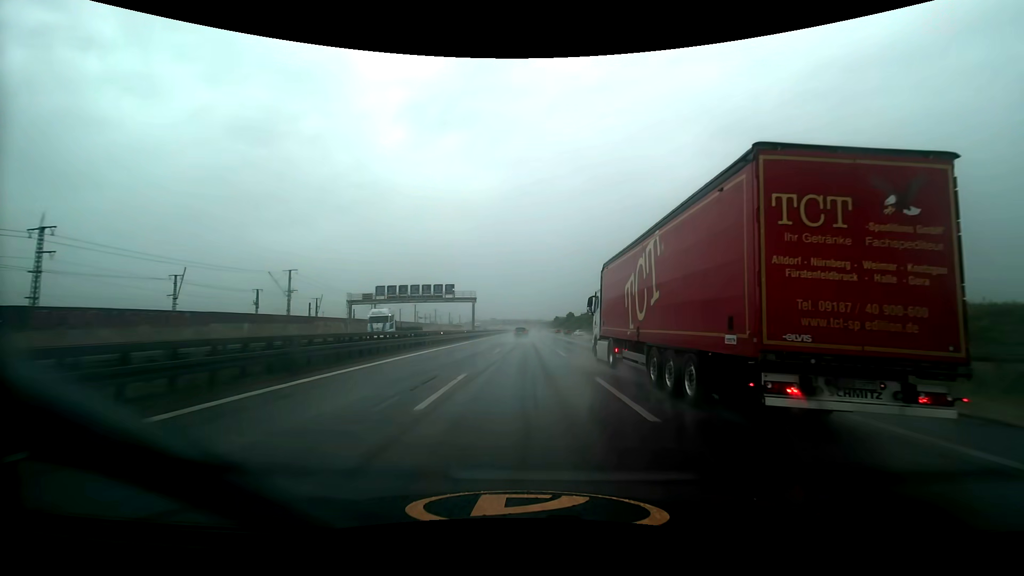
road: motorway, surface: asphalt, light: Day
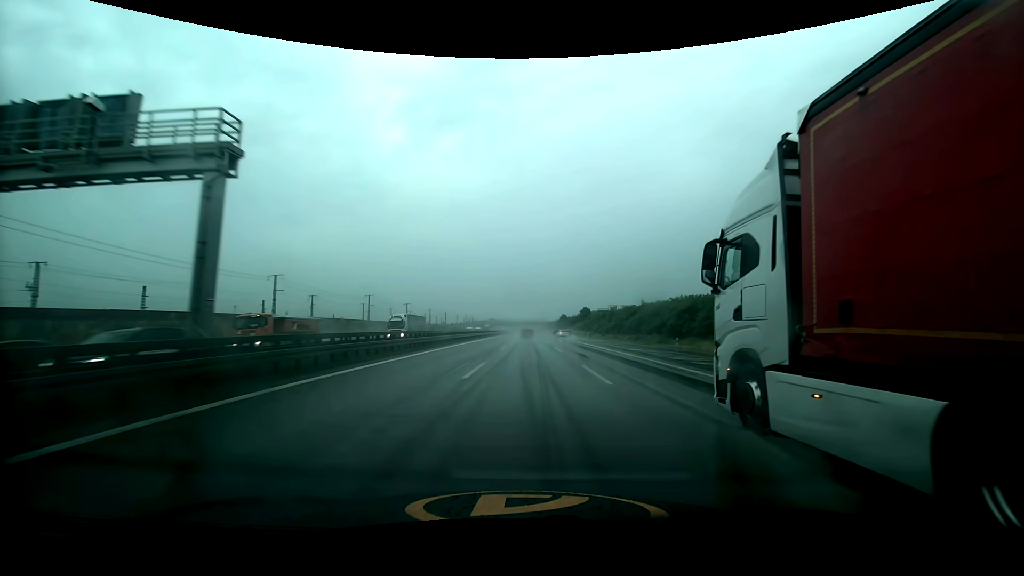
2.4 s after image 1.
(0.0, +67.5) m; 0°
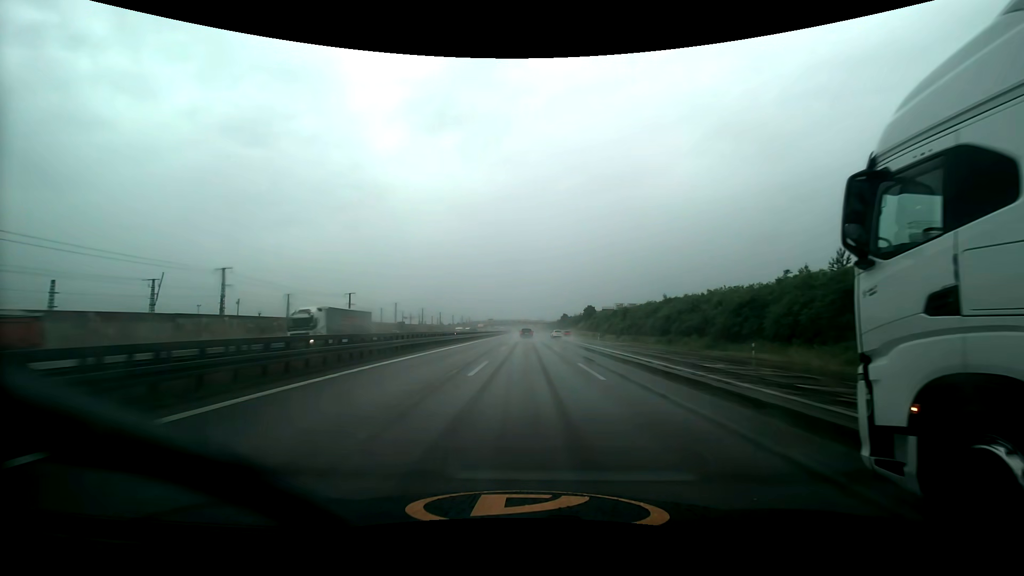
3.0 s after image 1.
(0.0, +16.9) m; 0°
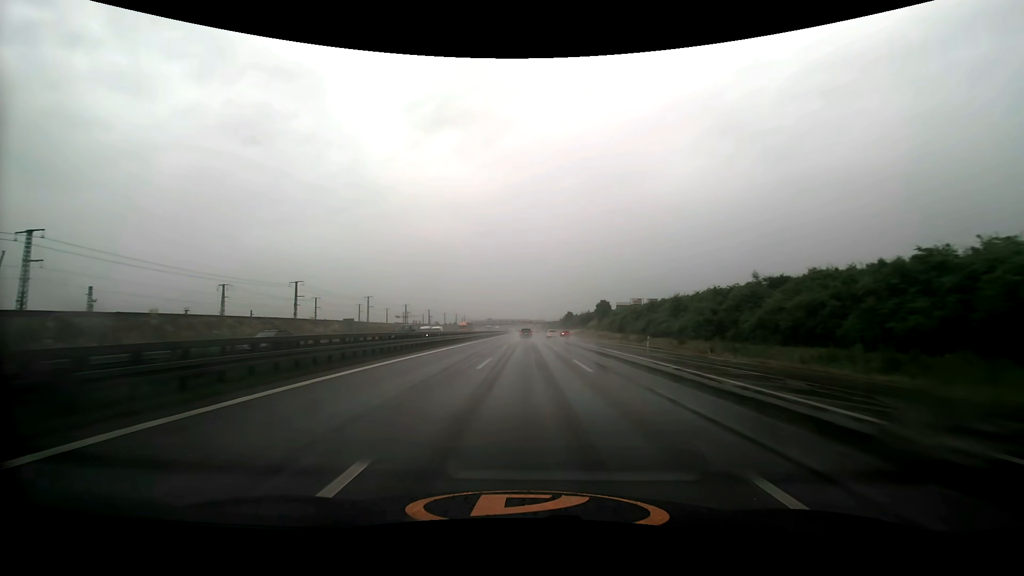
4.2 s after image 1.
(-0.1, +33.6) m; 0°
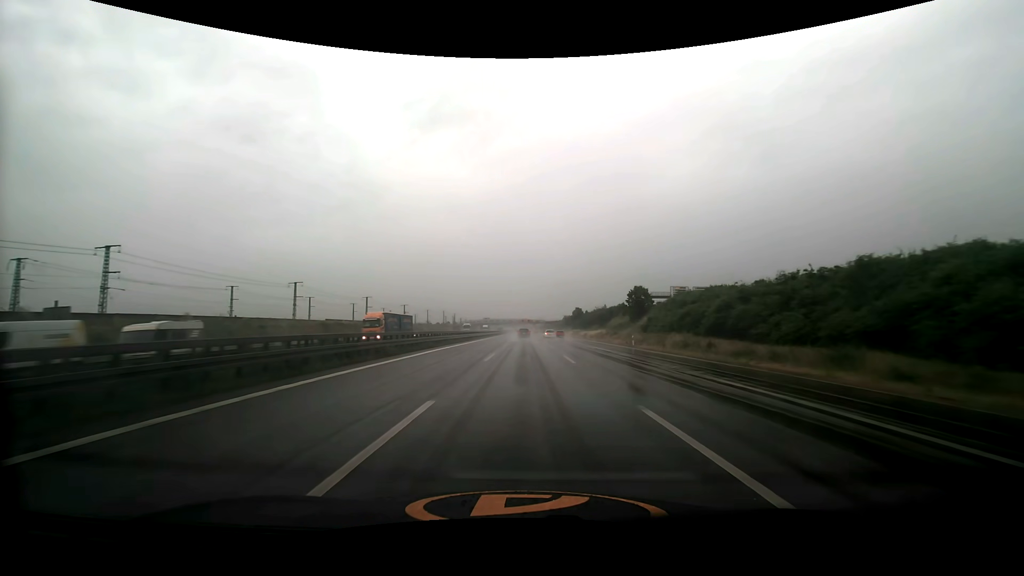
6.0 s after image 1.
(0.0, +50.1) m; 0°
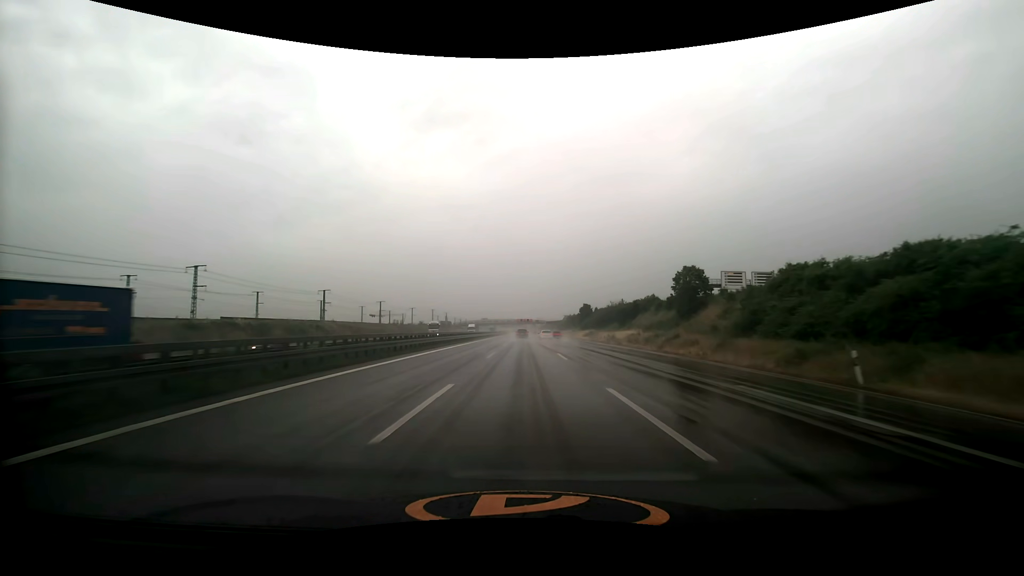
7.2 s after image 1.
(0.0, +33.3) m; 0°
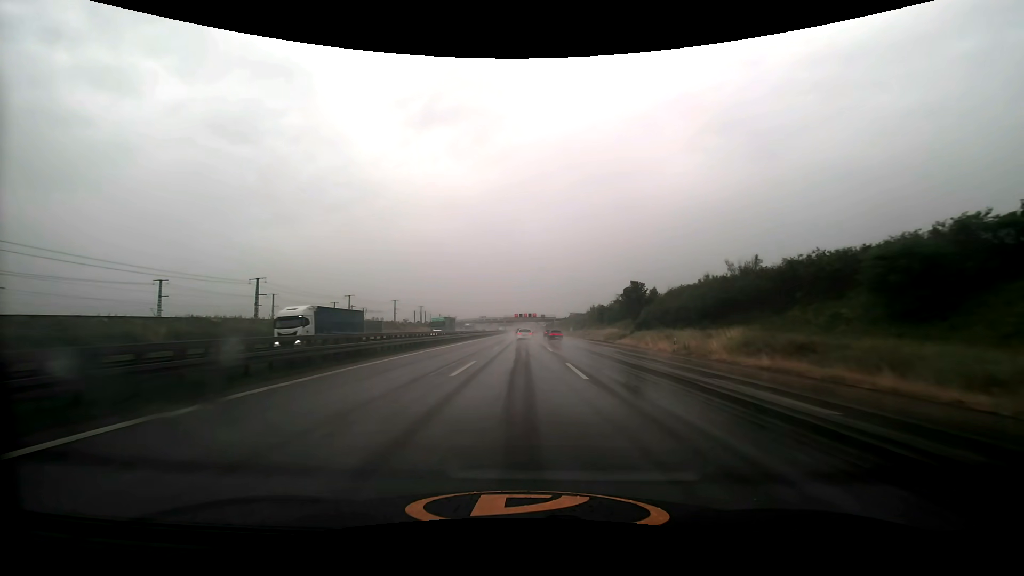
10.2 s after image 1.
(0.0, +82.2) m; 0°
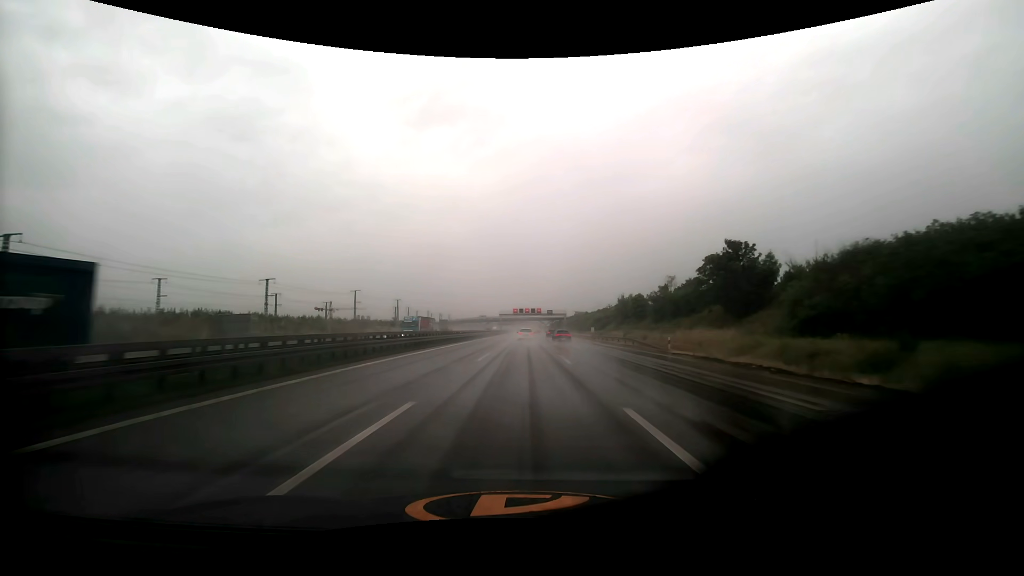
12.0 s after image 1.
(-0.1, +47.5) m; 0°
(0, +10) (0, +20) (0, +30) (0, +40) (0, +50) (0, +60) (0, +70) (0, +80) (0, +90) (0, +100) m
